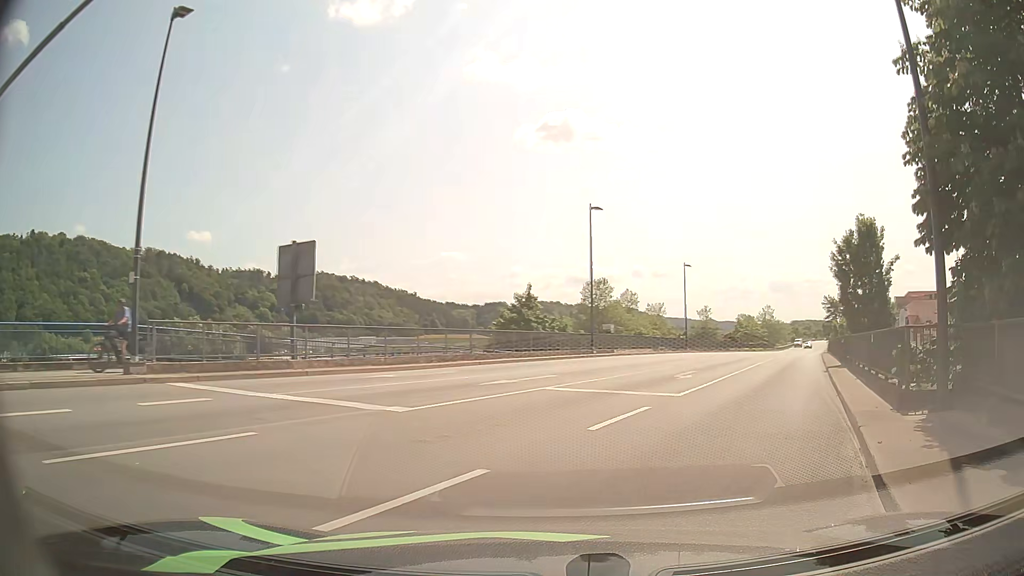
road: primary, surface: asphalt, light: Day
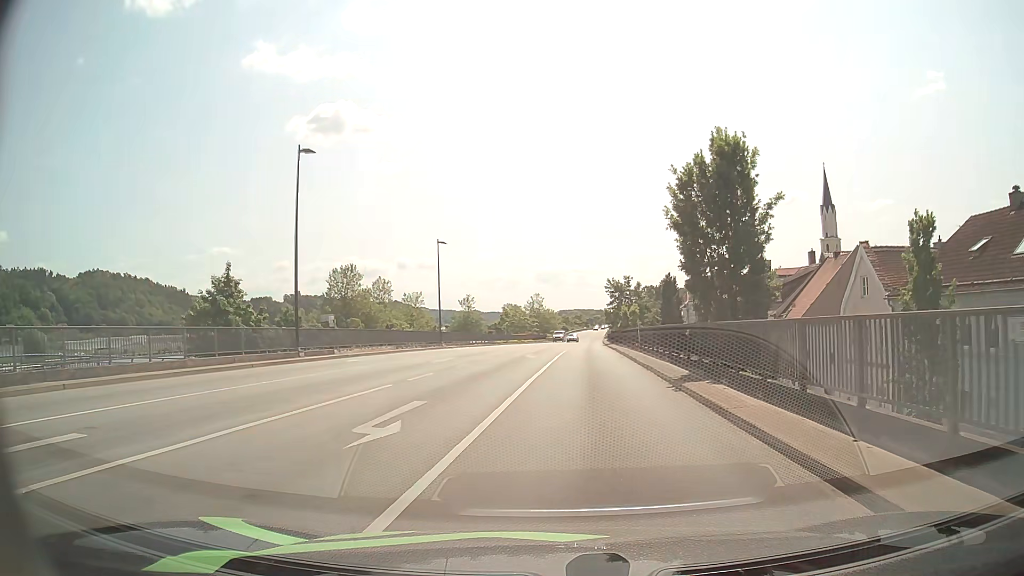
(+3.0, +12.8) m; +20°
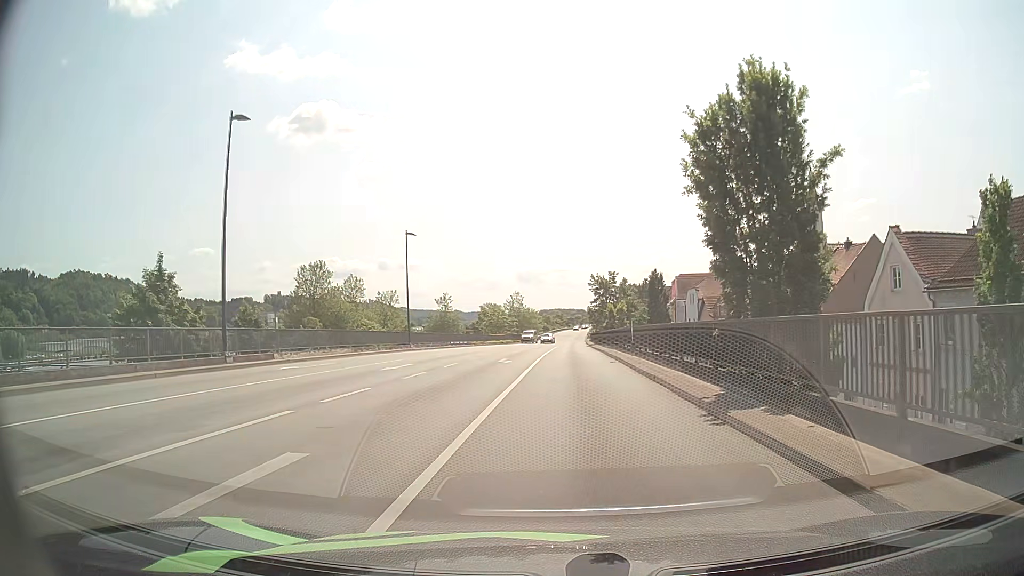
(+0.1, +5.5) m; +2°
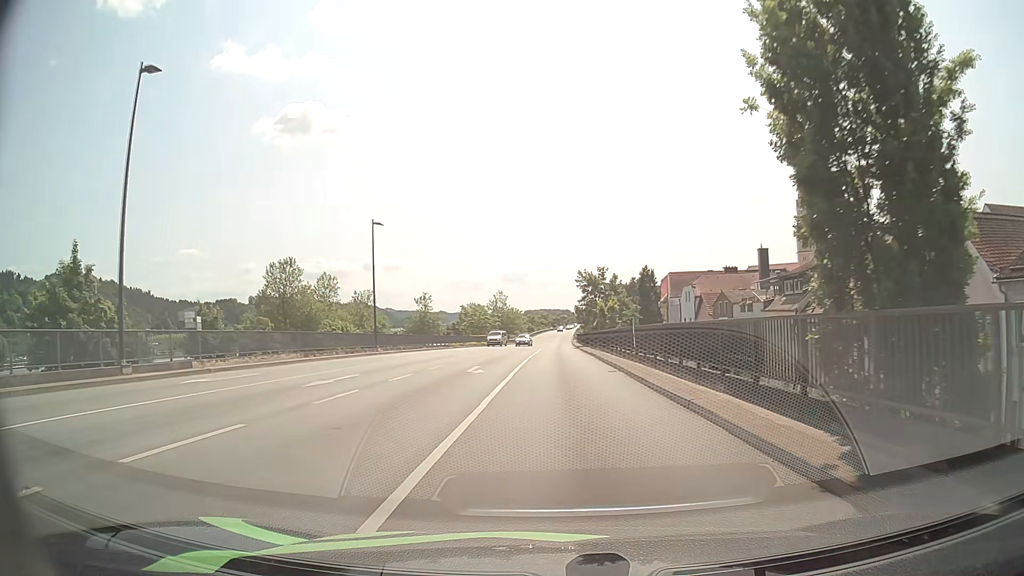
(+0.1, +6.0) m; +2°
